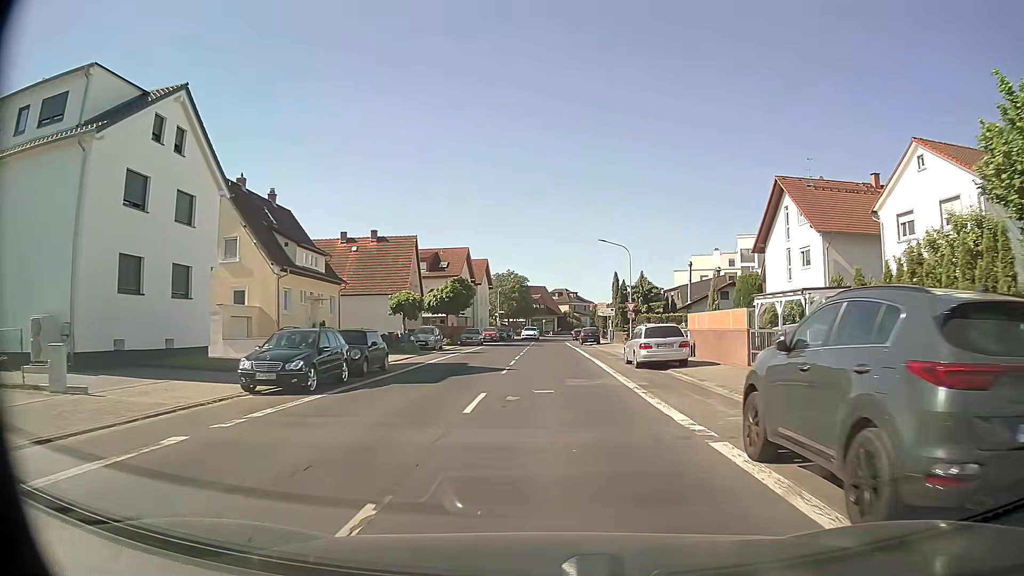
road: secondary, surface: asphalt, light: Day
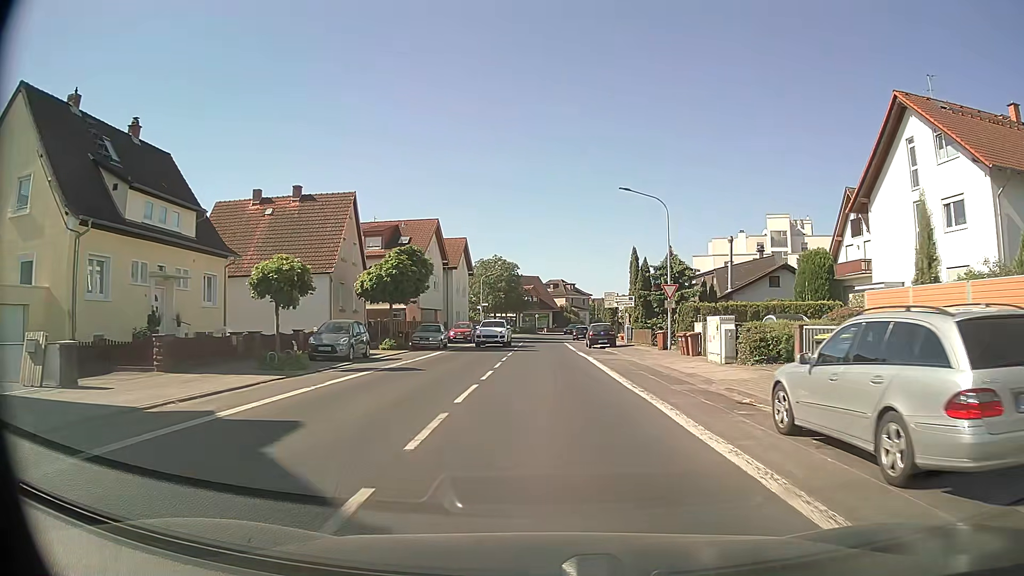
(+0.1, +17.8) m; +1°
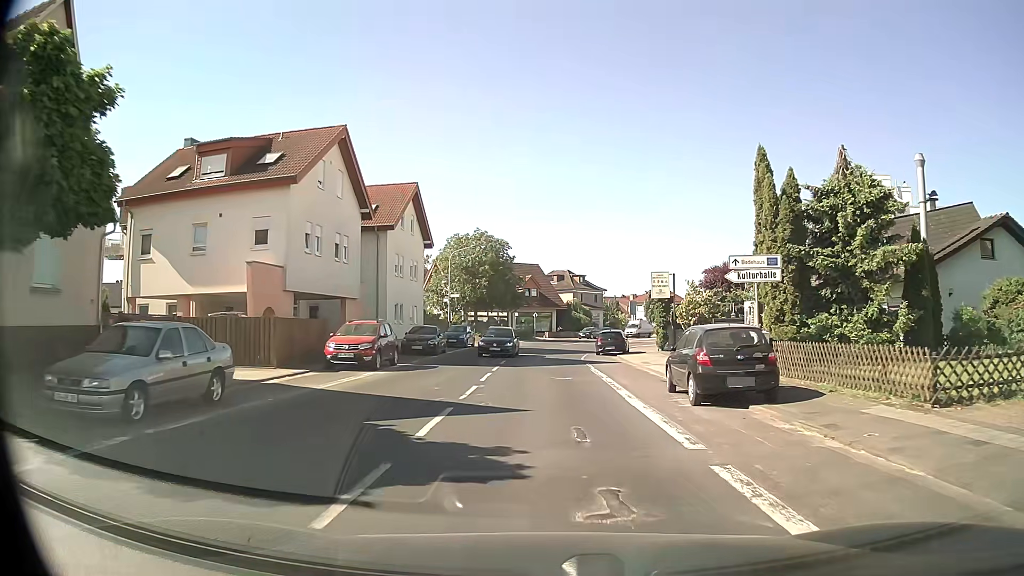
(-0.1, +28.7) m; 0°
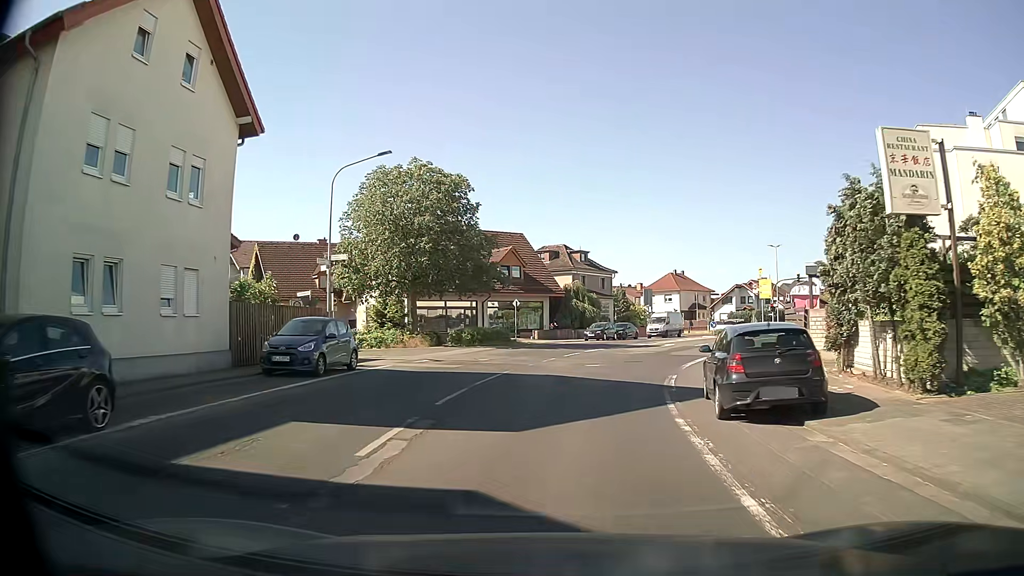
(+0.3, +28.4) m; +1°
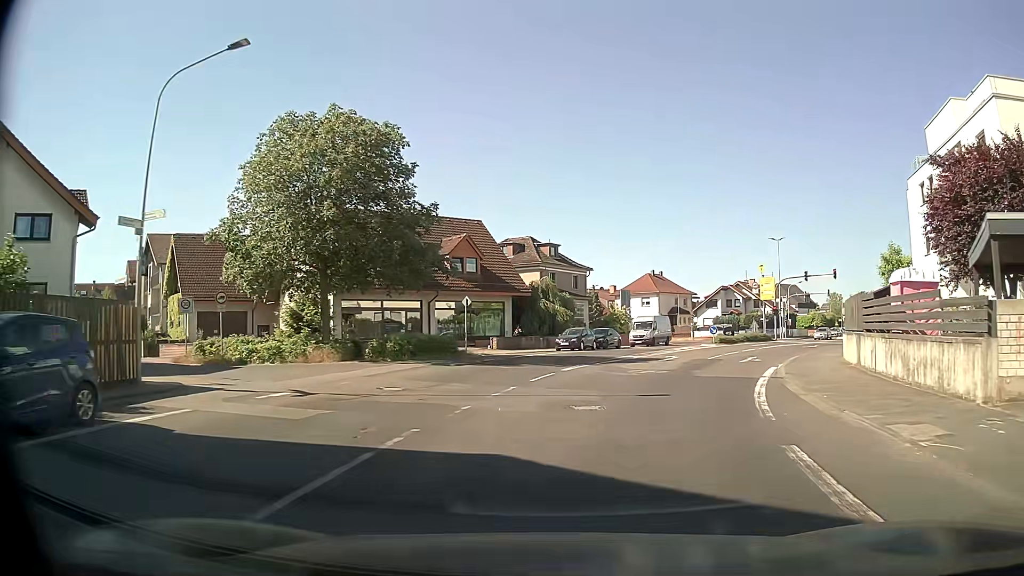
(+0.2, +11.2) m; +2°
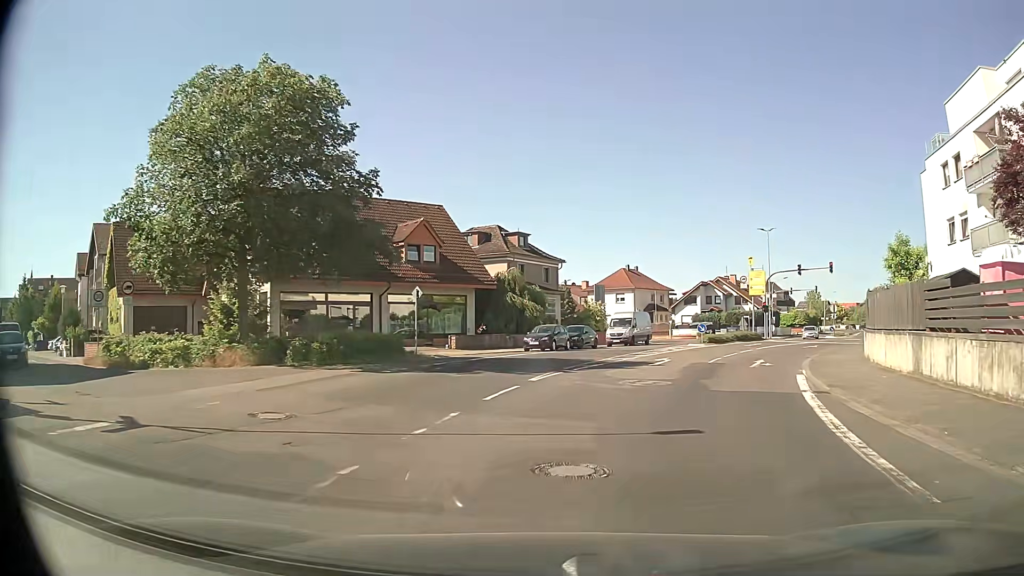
(+0.1, +5.5) m; +3°
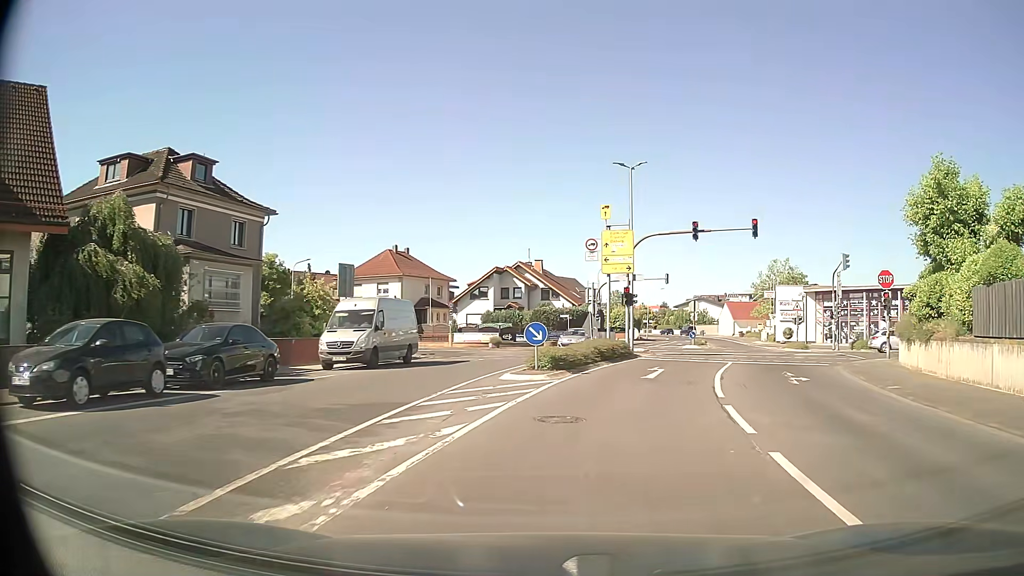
(+3.7, +26.0) m; +18°
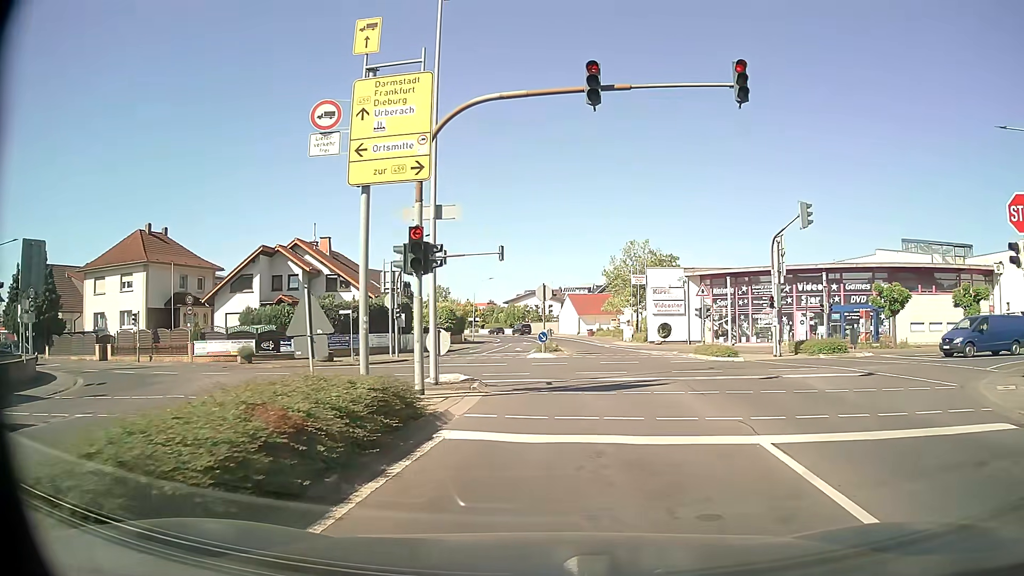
(+2.5, +19.2) m; +15°
